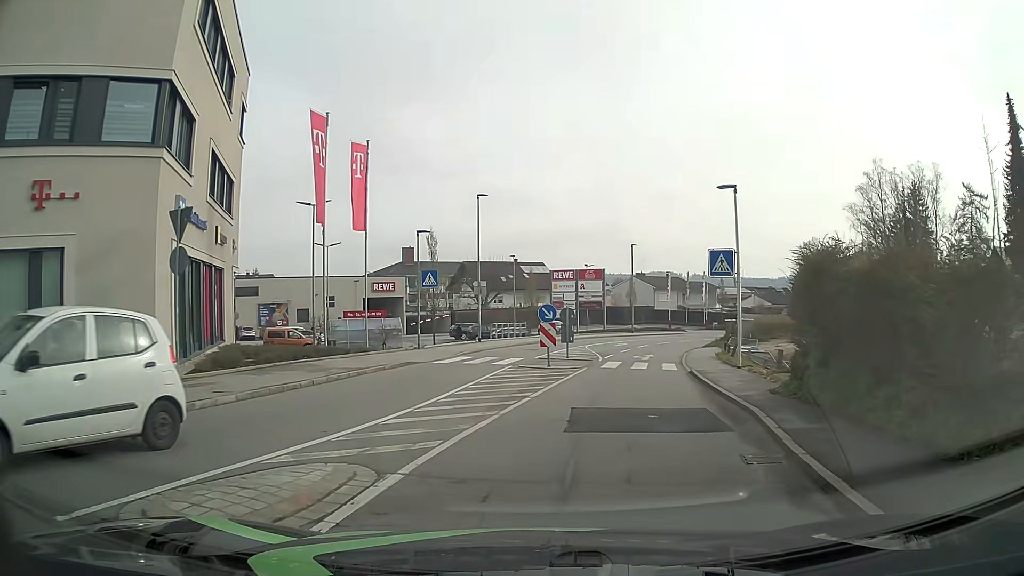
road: tertiary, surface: asphalt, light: Day
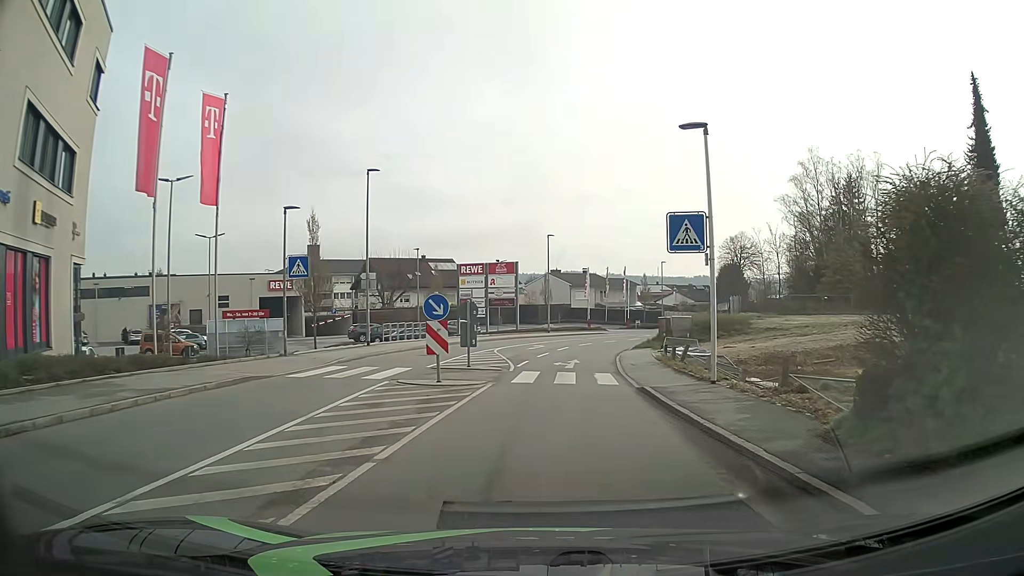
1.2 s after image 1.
(+0.5, +6.4) m; +8°
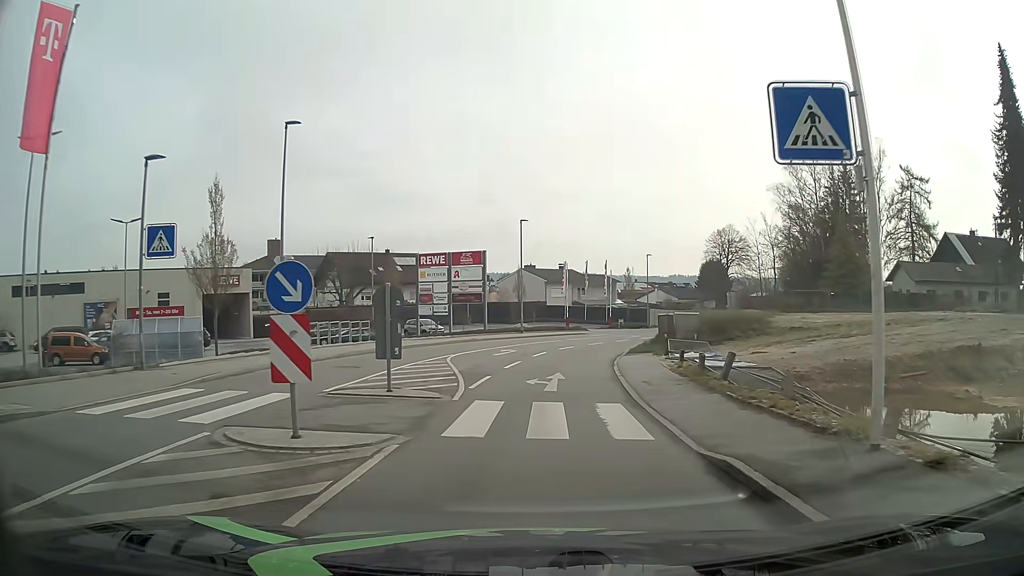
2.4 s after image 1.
(+0.1, +8.0) m; +1°
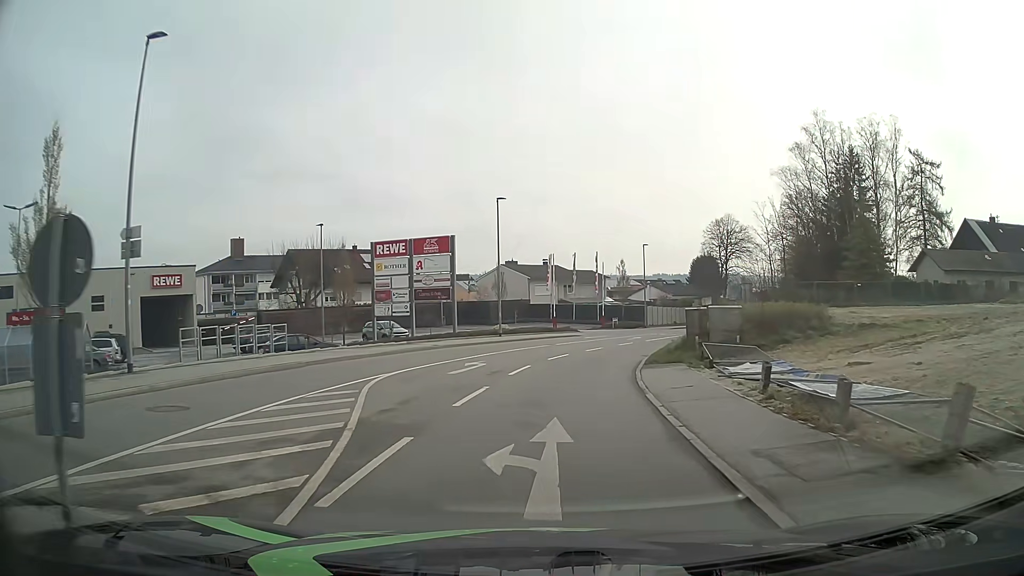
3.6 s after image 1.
(+0.1, +9.0) m; +2°
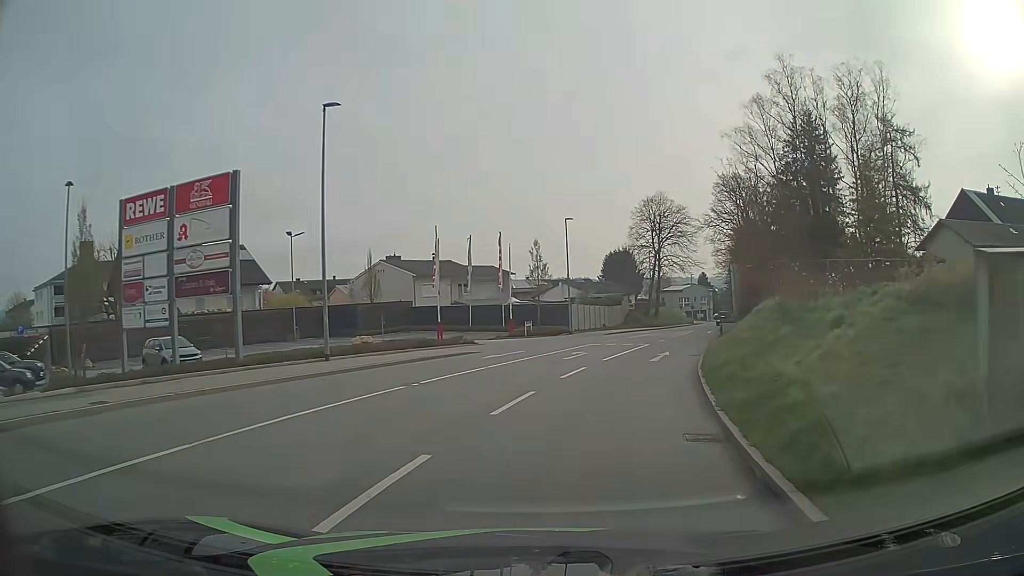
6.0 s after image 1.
(+1.0, +18.9) m; +9°
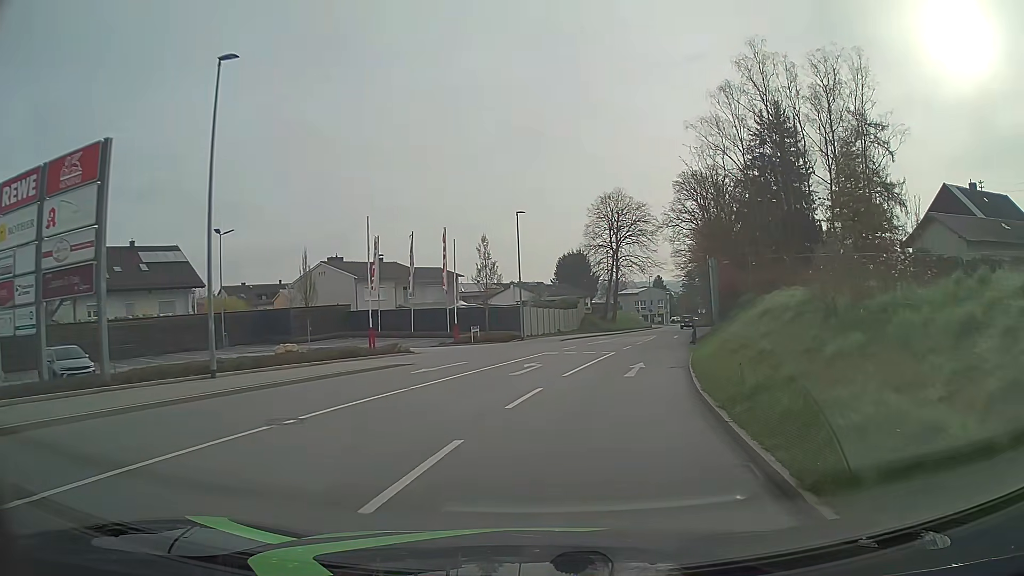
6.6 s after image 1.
(+0.1, +4.8) m; +4°
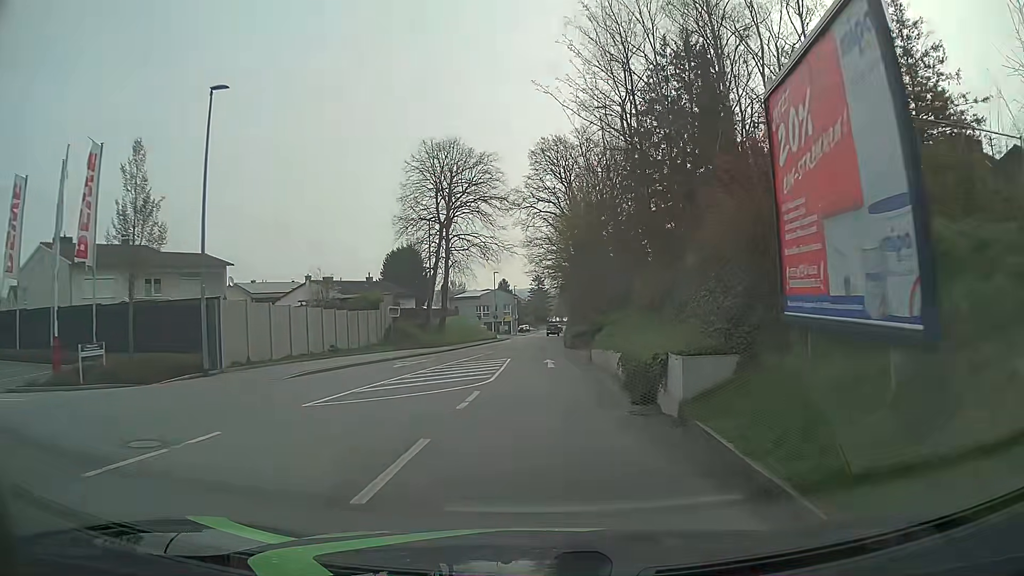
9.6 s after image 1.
(+3.4, +24.7) m; +13°
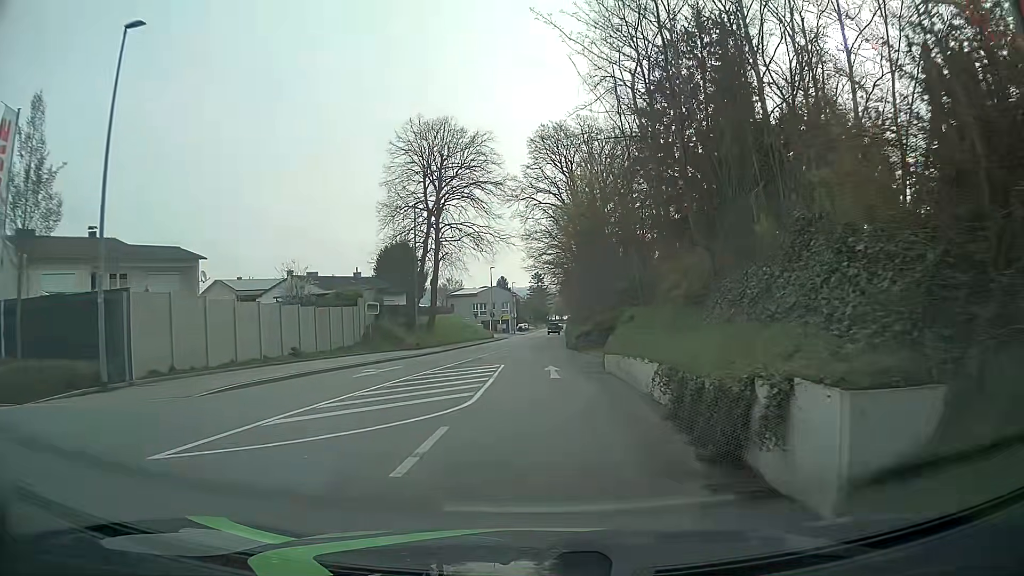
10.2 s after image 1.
(0.0, +5.0) m; 0°
